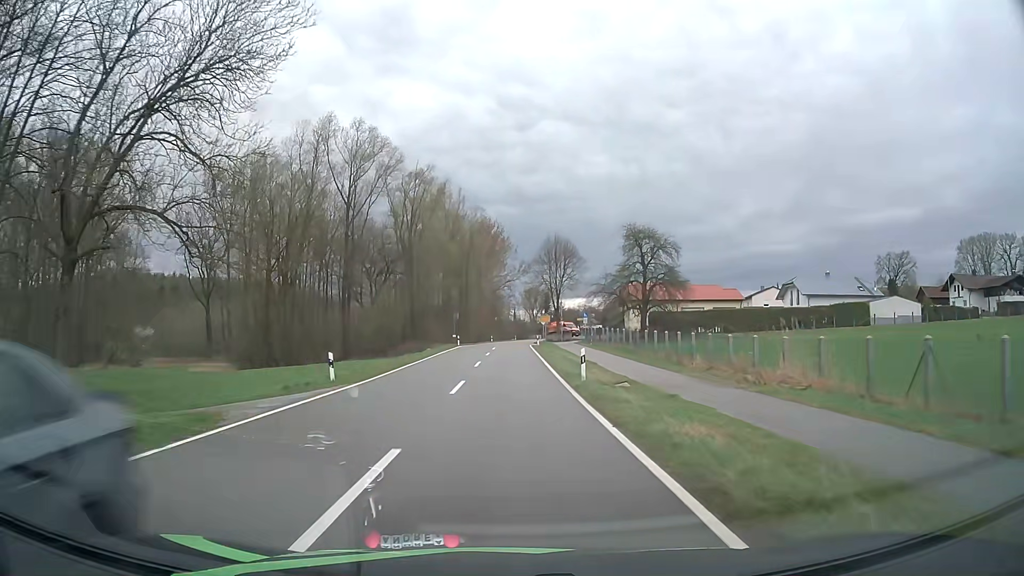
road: tertiary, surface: asphalt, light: Day
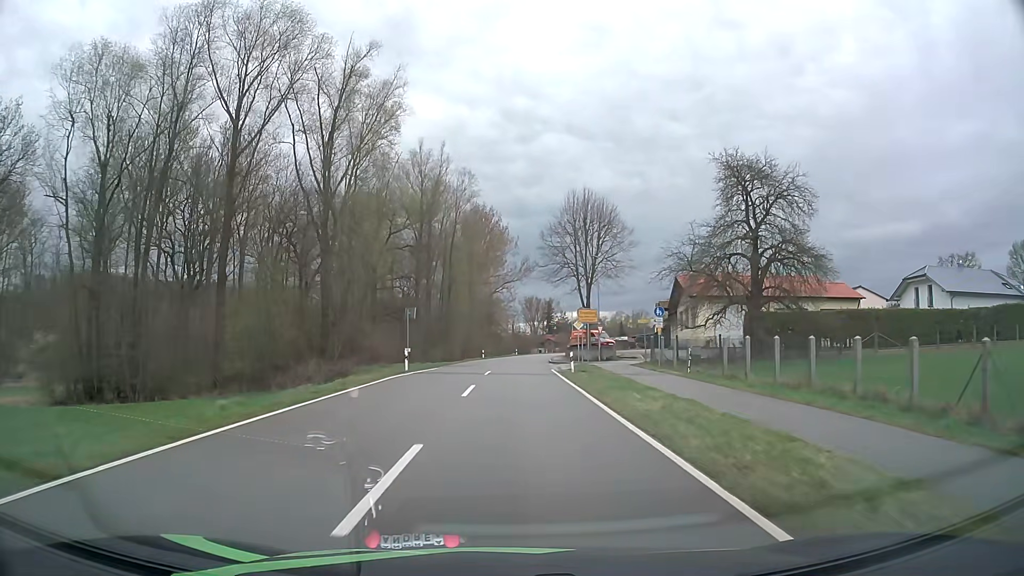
(-0.1, +35.2) m; 0°
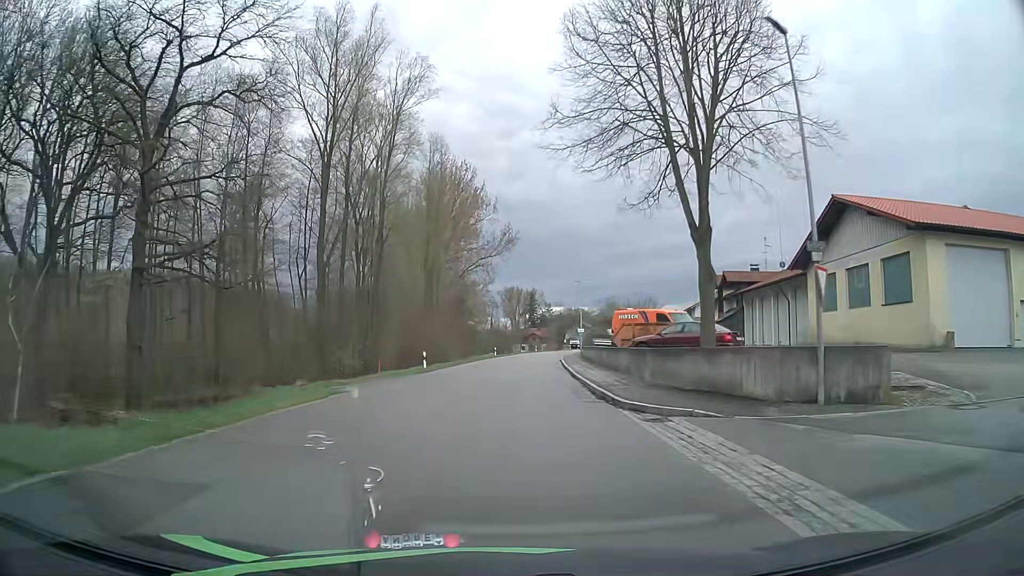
(+0.4, +38.5) m; +2°
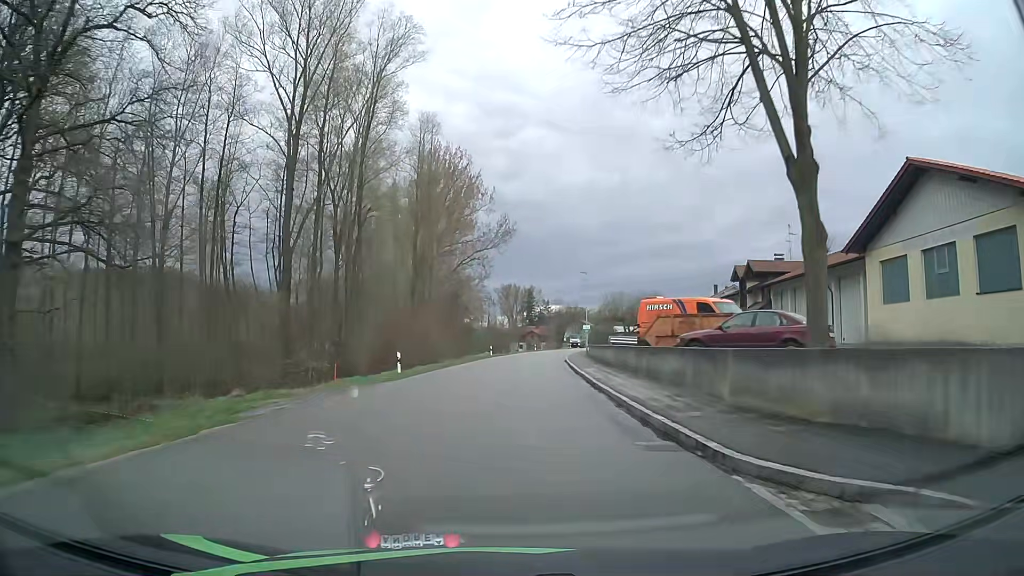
(0.0, +7.5) m; 0°
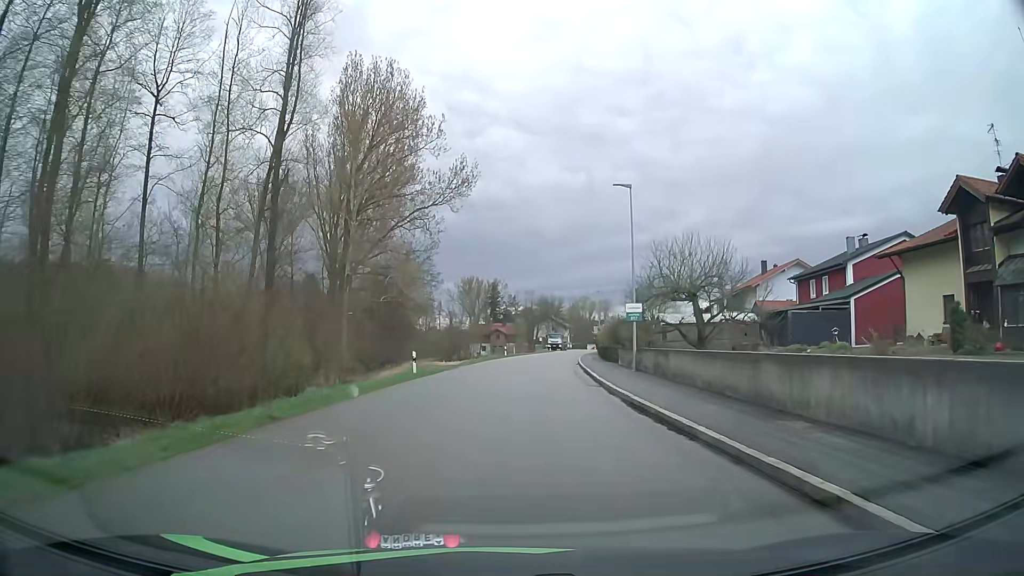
(+0.7, +36.7) m; +3°
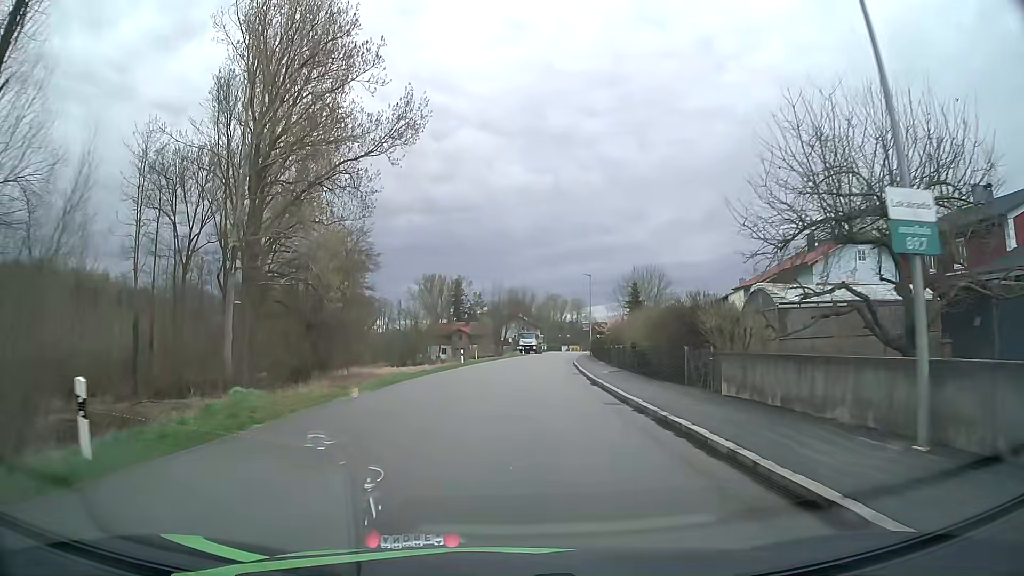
(+0.5, +21.8) m; +3°
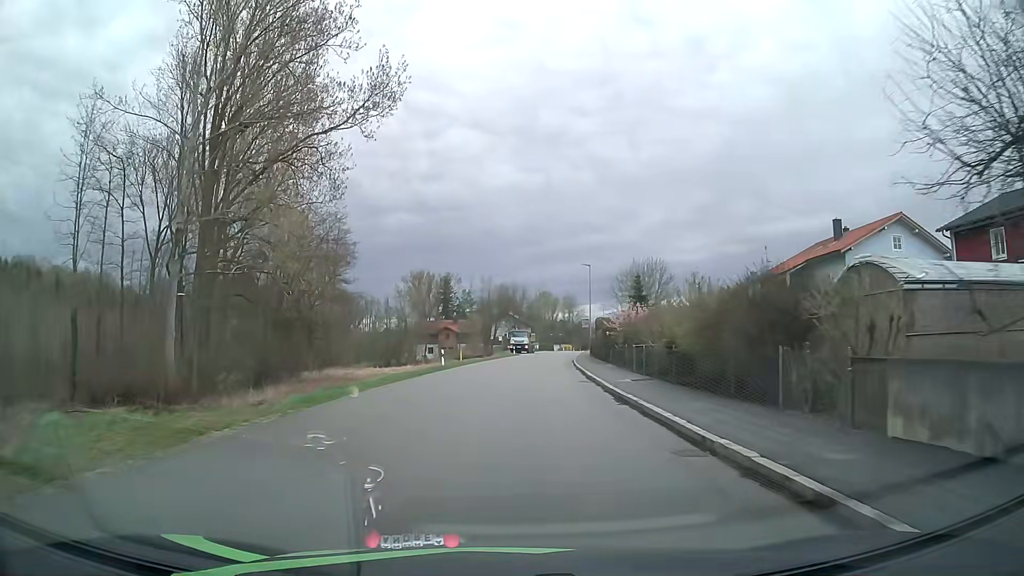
(0.0, +7.2) m; 0°
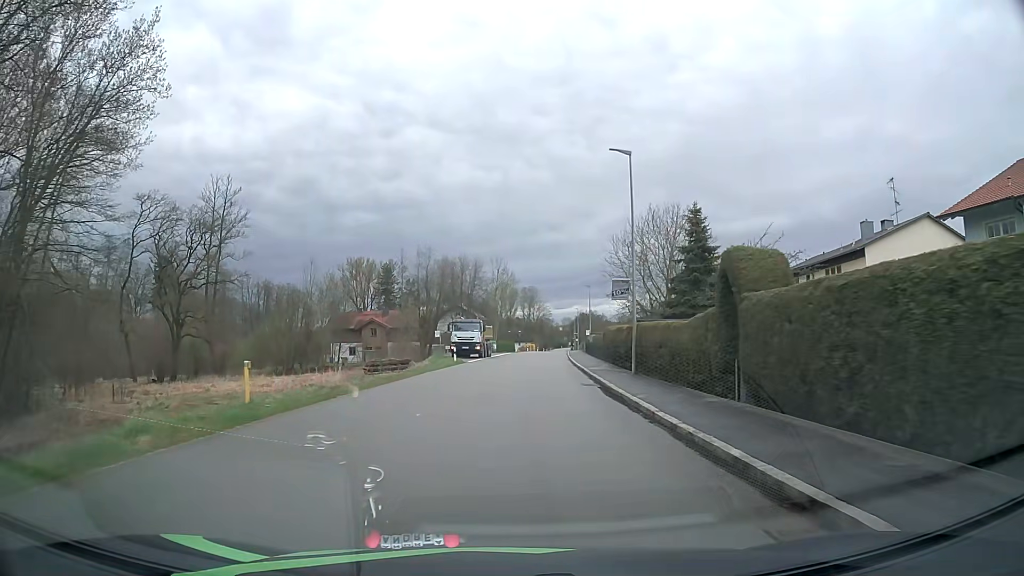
(+1.2, +34.8) m; +4°
(0, +10) (0, +20) (+1, +30) (+1, +40) (+2, +50) (+3, +60) (+4, +70) (+4, +80) (+5, +90) (+6, +100) m
